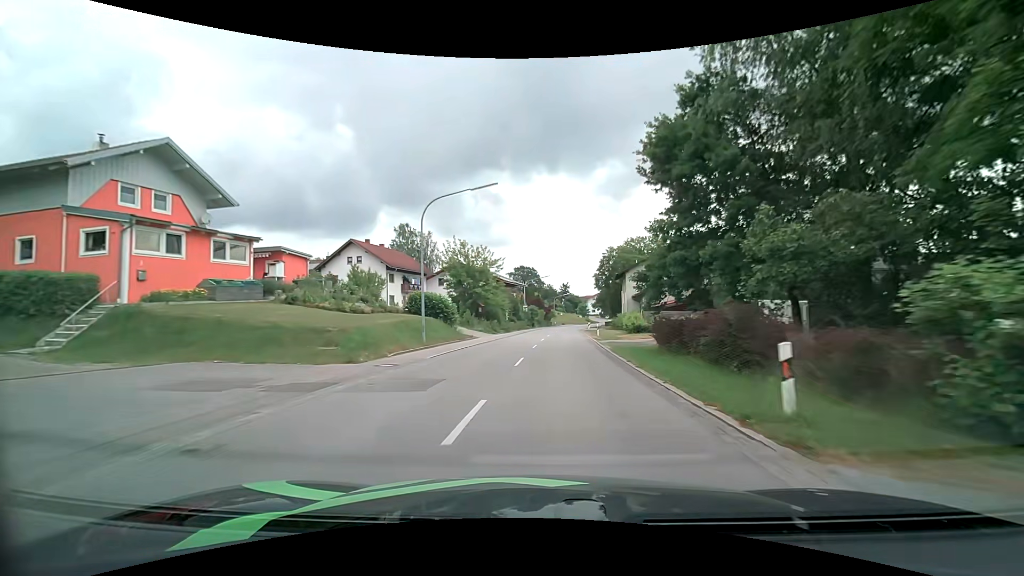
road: secondary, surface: asphalt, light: Day
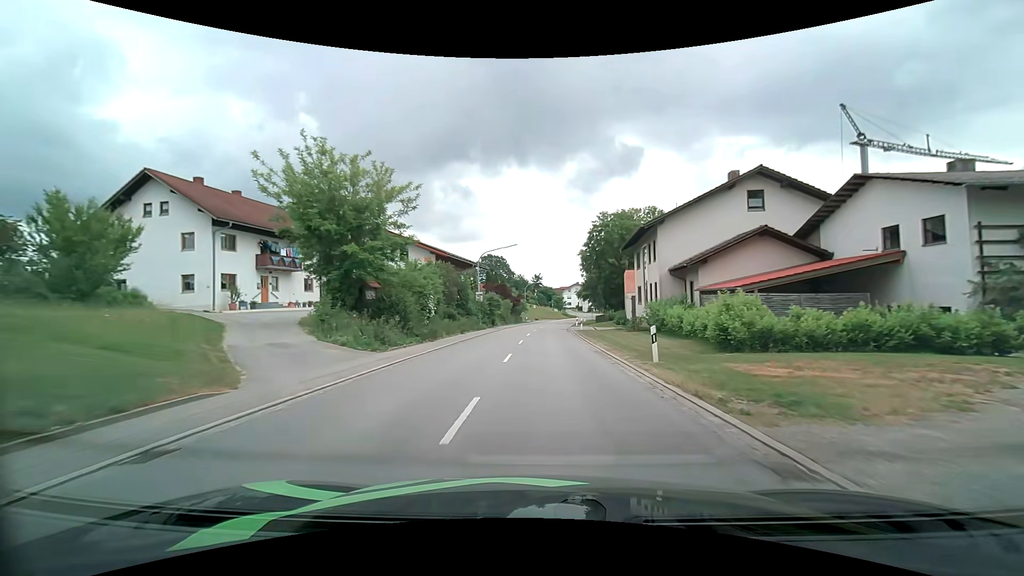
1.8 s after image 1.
(+0.8, +27.0) m; +4°
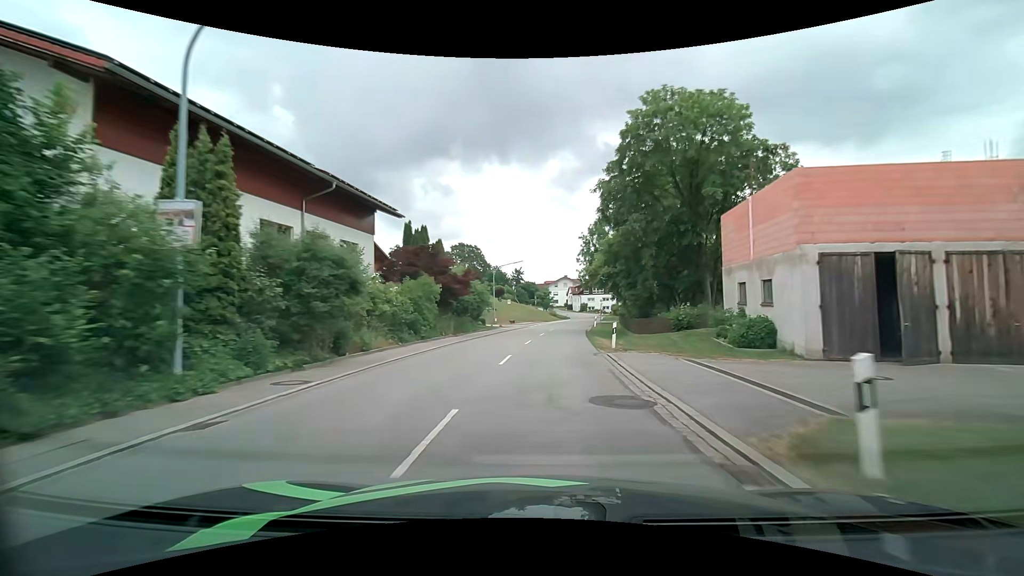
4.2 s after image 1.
(+0.4, +37.0) m; +2°
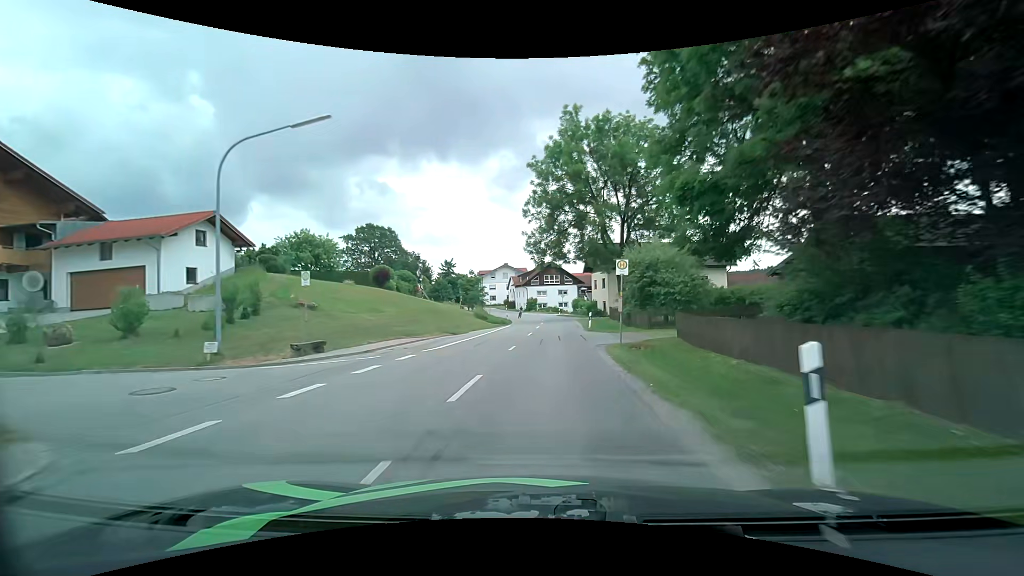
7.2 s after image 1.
(+2.7, +44.5) m; +7°
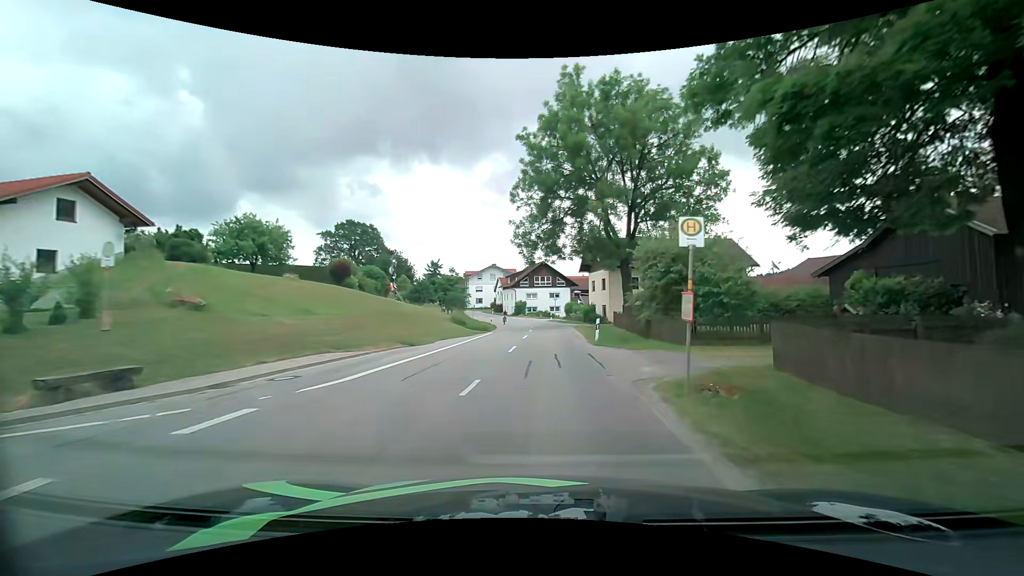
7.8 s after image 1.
(0.0, +8.3) m; +1°
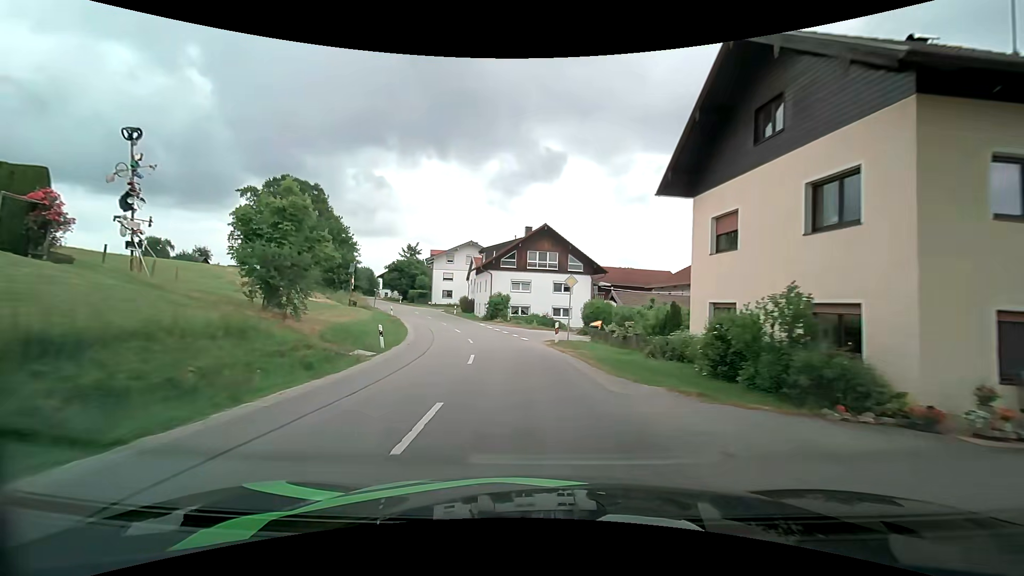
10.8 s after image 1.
(+0.9, +39.2) m; 0°
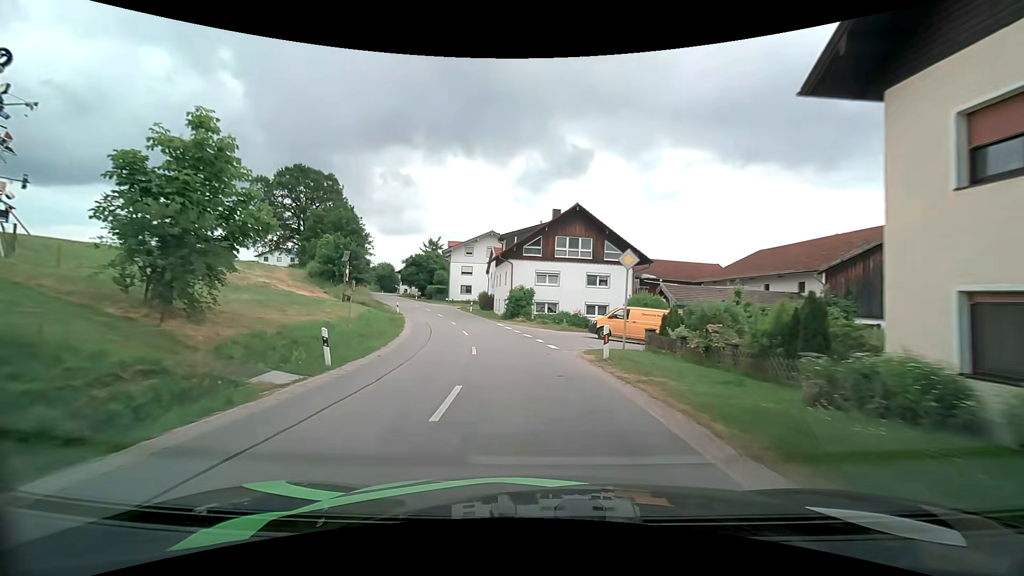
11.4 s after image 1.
(-0.3, +7.7) m; -3°
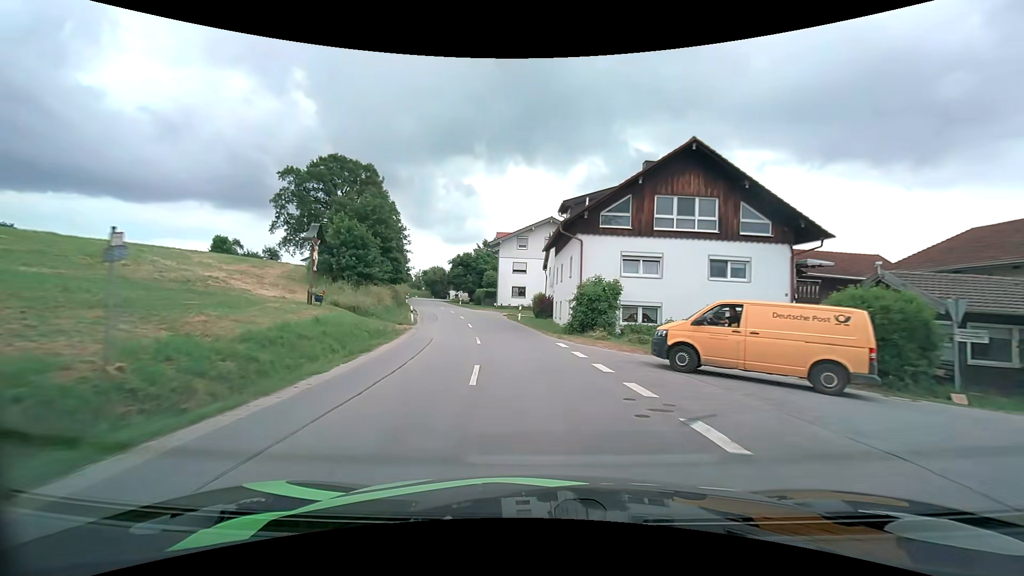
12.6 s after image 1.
(-1.0, +15.4) m; -7°
(0, +10) (-1, +20) (-3, +30) (-5, +40) (-8, +49) (-10, +59) (-13, +68) (-16, +78) (-19, +88) (-21, +97) m
